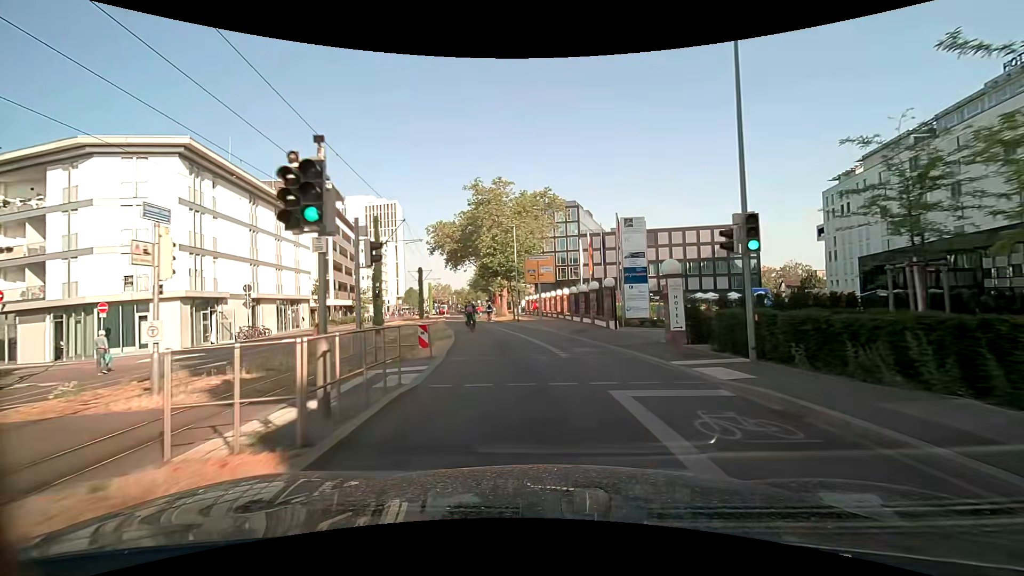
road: secondary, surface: asphalt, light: Day
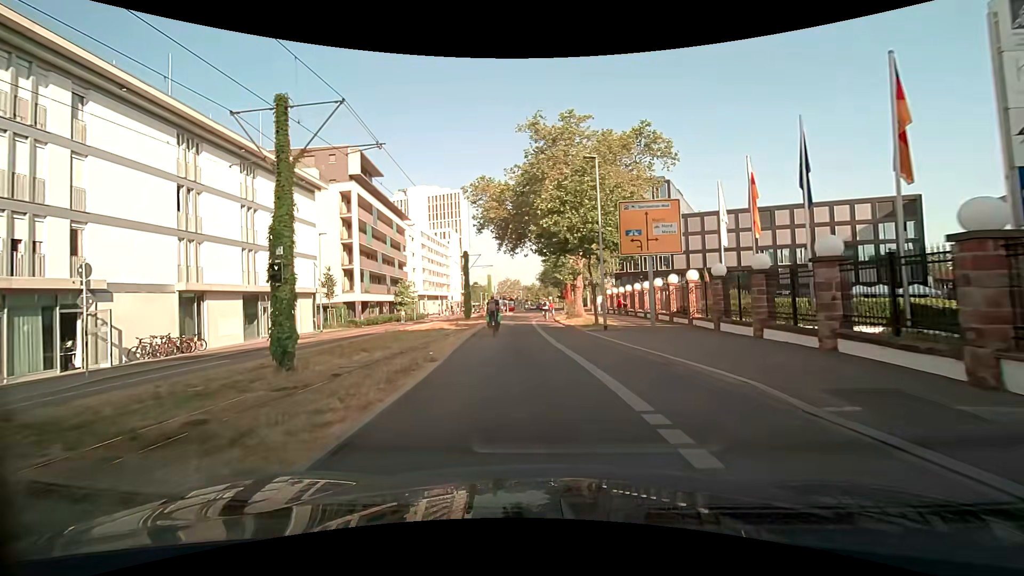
(-1.1, +18.2) m; -8°
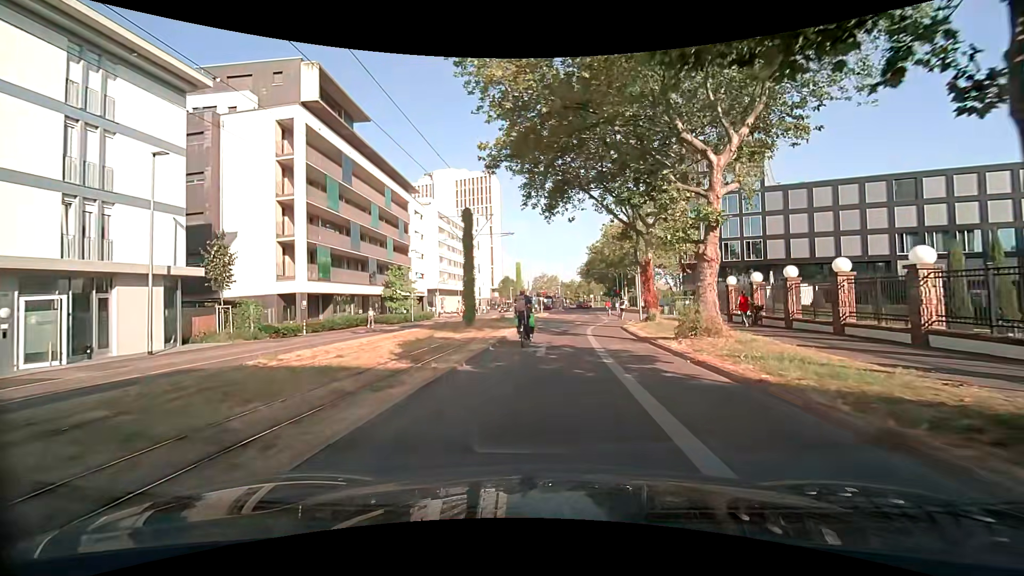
(-1.3, +22.2) m; -4°
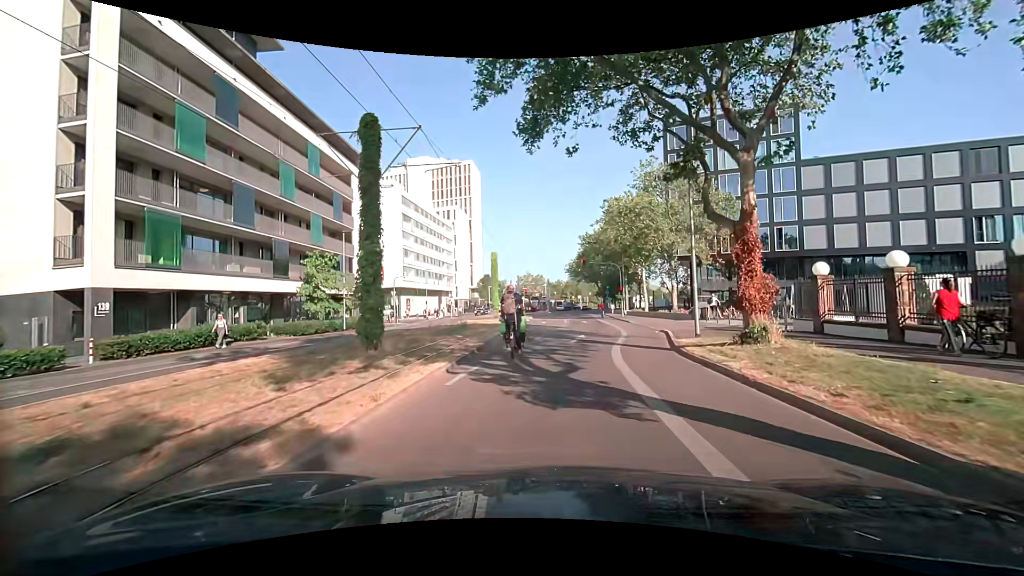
(+0.2, +15.1) m; +1°
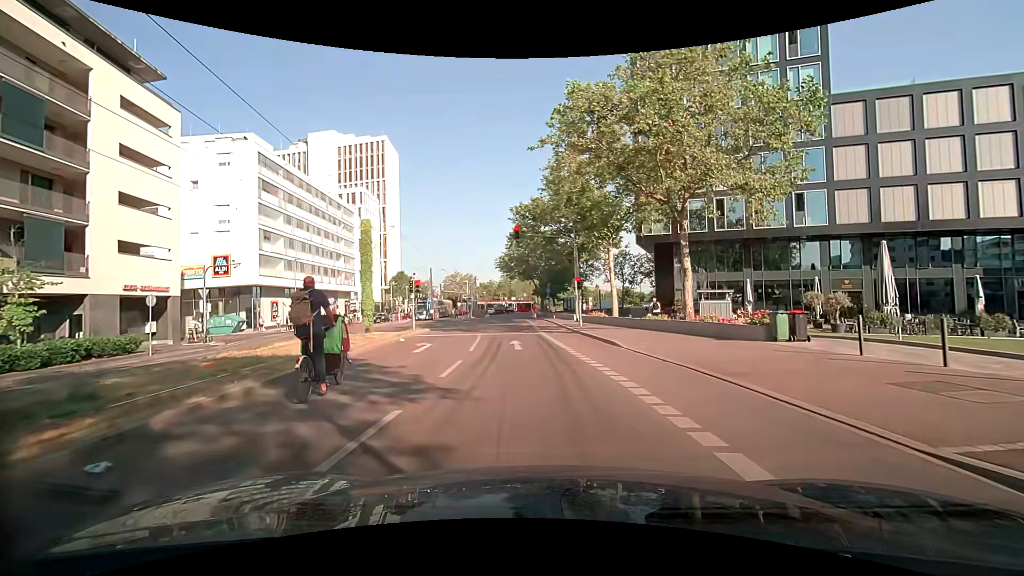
(+1.9, +22.1) m; +8°
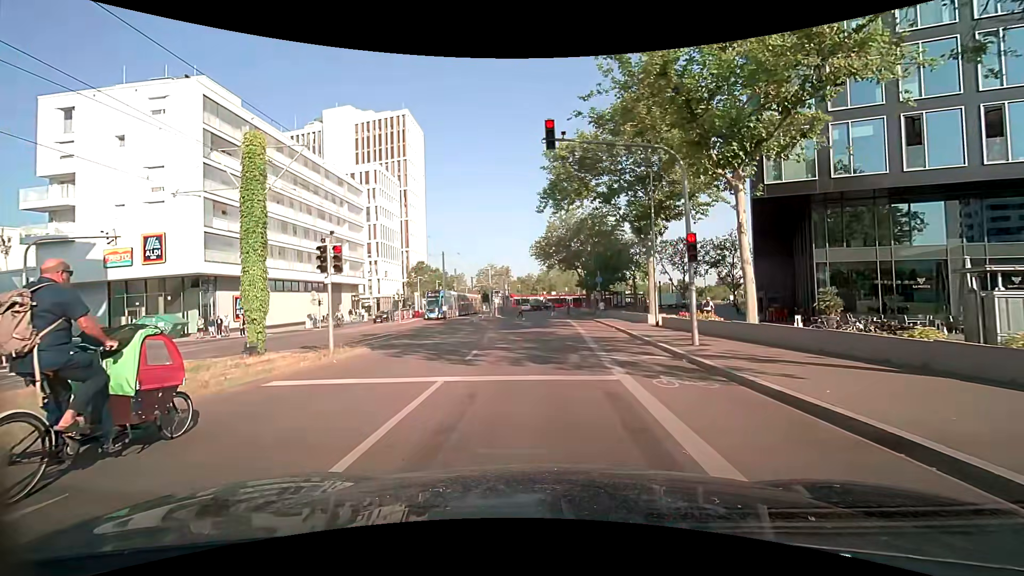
(-0.7, +16.6) m; -5°
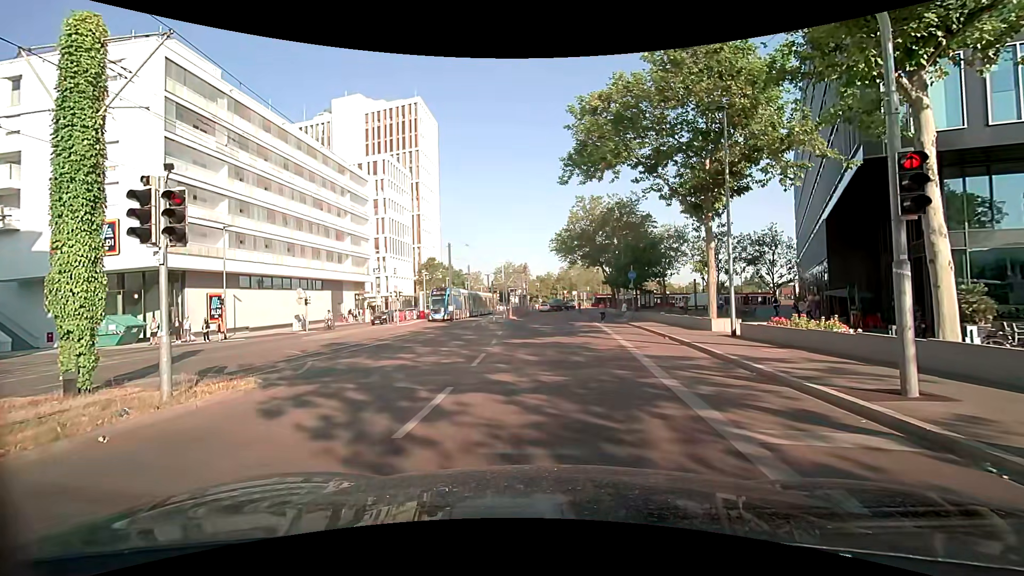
(-0.1, +6.8) m; -5°
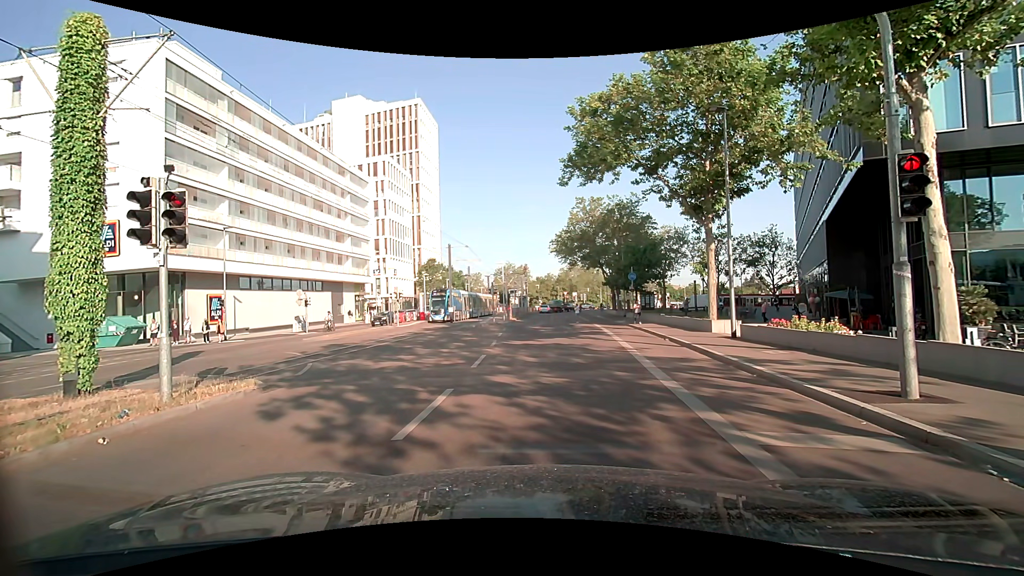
(0.0, +0.1) m; 0°
